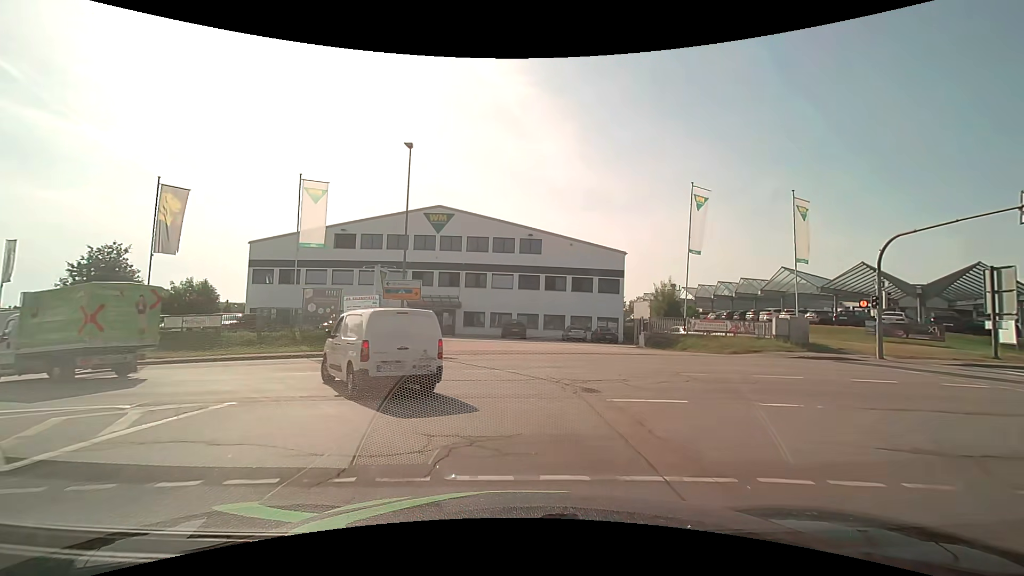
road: secondary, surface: asphalt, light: Day
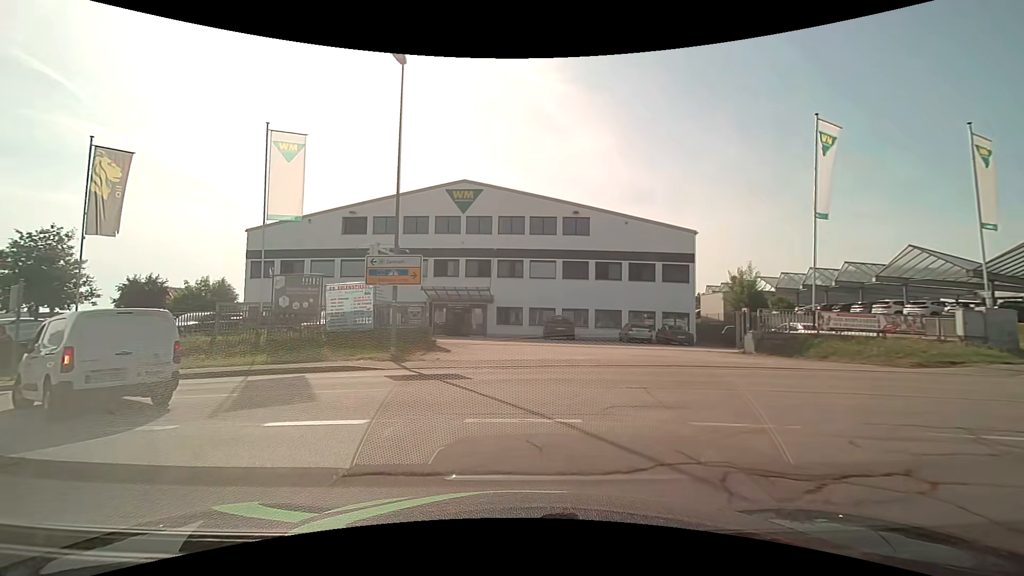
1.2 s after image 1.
(-0.1, +8.6) m; -4°
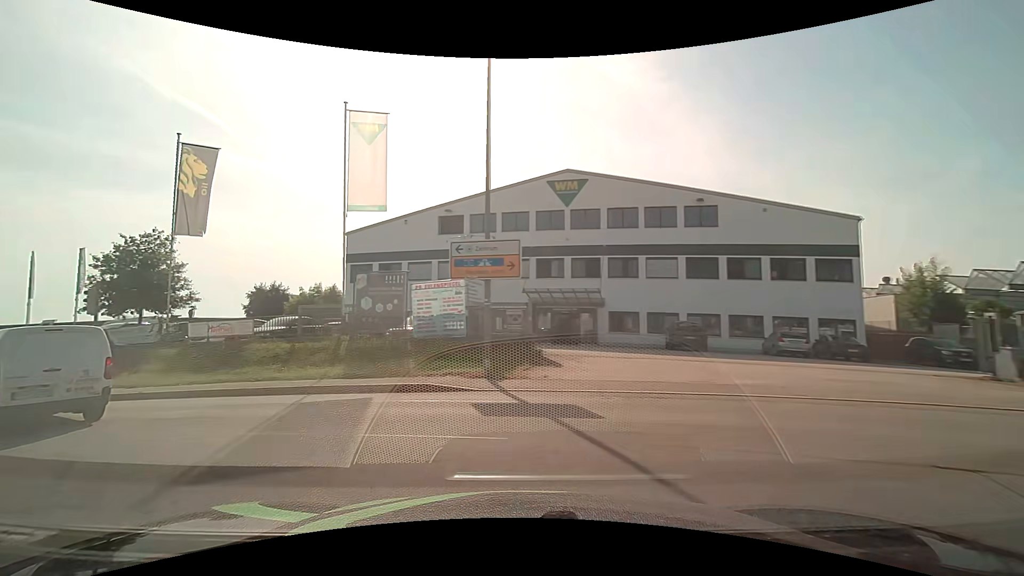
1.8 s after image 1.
(-0.4, +4.3) m; -13°
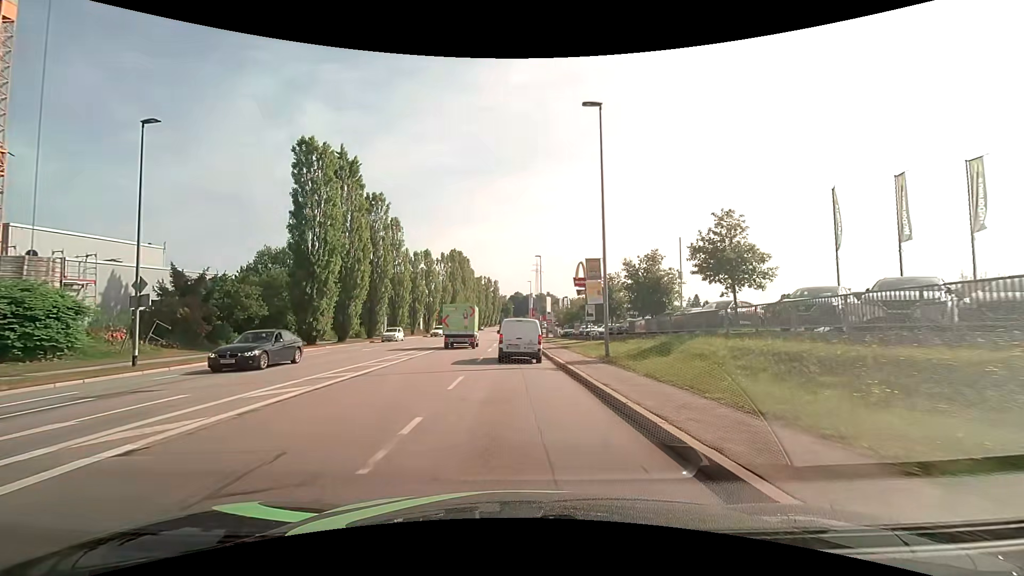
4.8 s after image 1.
(-14.8, +14.9) m; -74°
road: tertiary
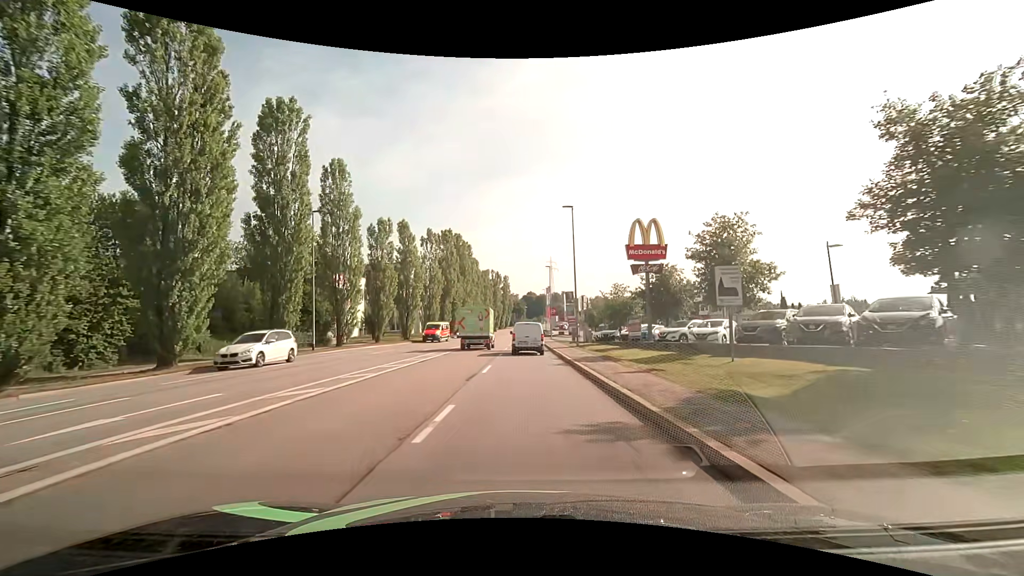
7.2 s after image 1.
(-0.5, +25.2) m; -2°
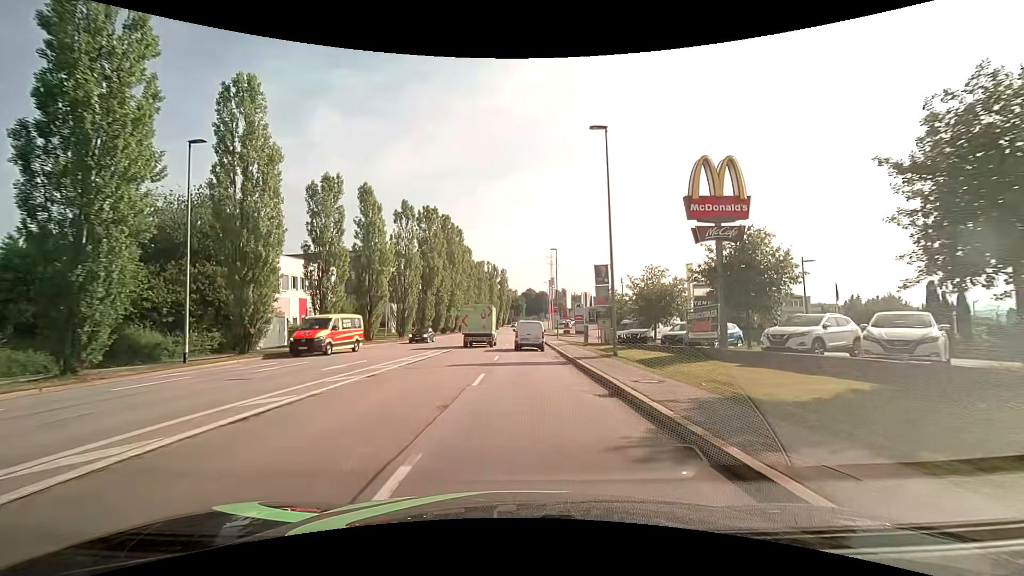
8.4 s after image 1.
(0.0, +14.1) m; 0°
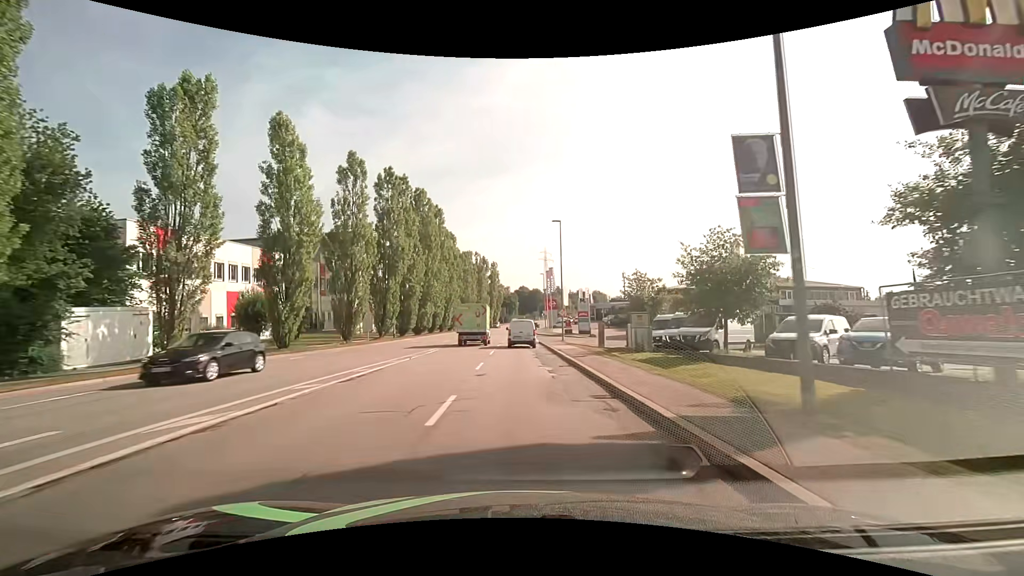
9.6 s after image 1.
(+0.1, +14.6) m; +1°
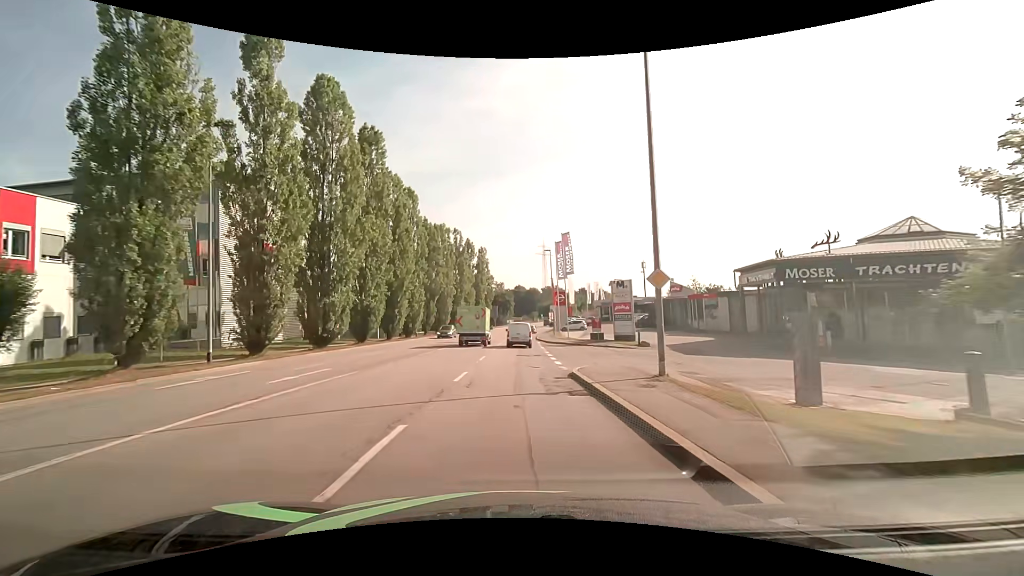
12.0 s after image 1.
(+0.1, +29.8) m; 0°
(0, +10) (0, +20) (+1, +30) (+1, +40) (+1, +50) (+1, +60) (+2, +70) (+3, +80) (+4, +90) (+5, +100) m
